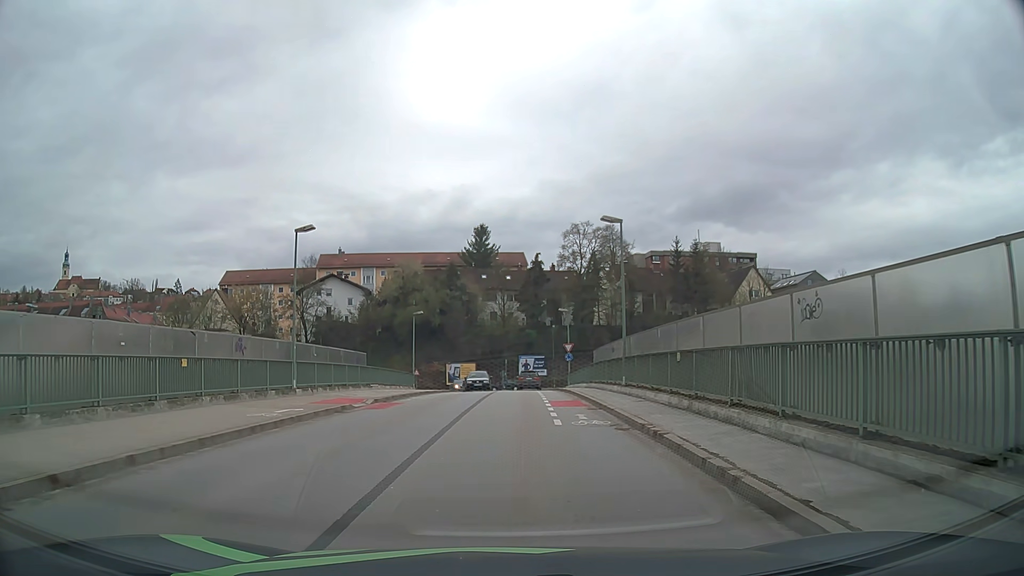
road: unclassified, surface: asphalt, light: Day
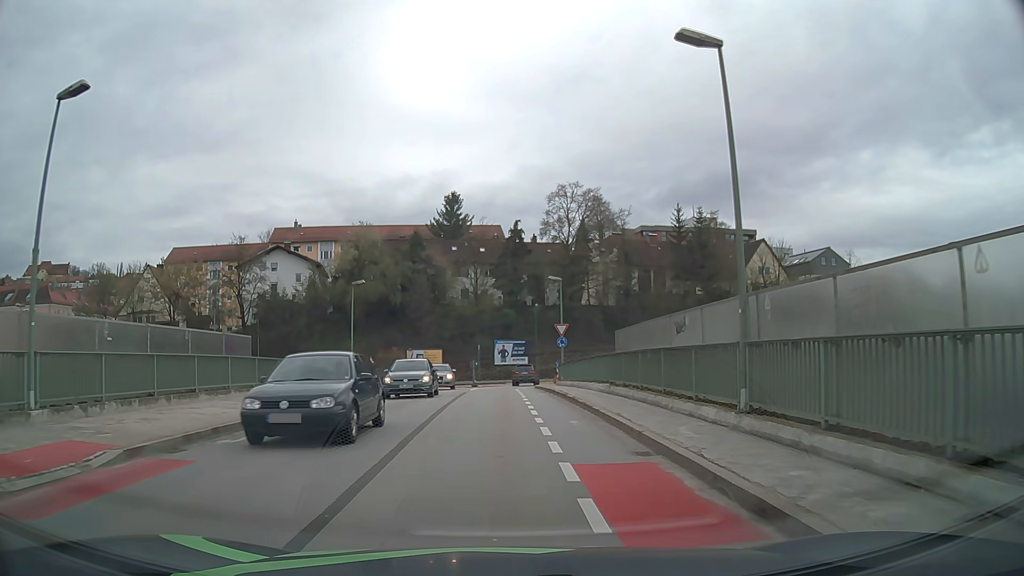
(+0.3, +14.7) m; +2°
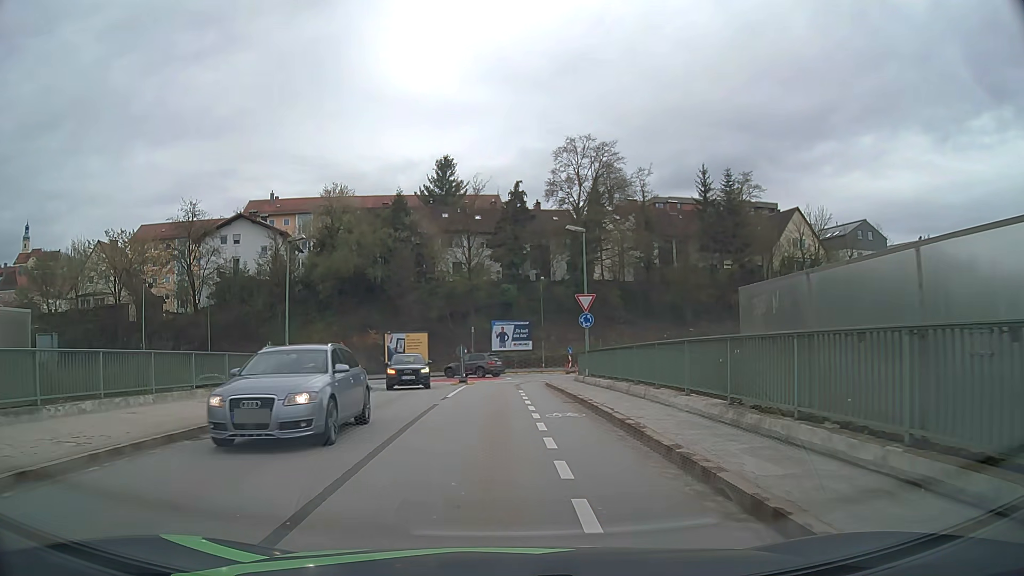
(0.0, +12.4) m; 0°
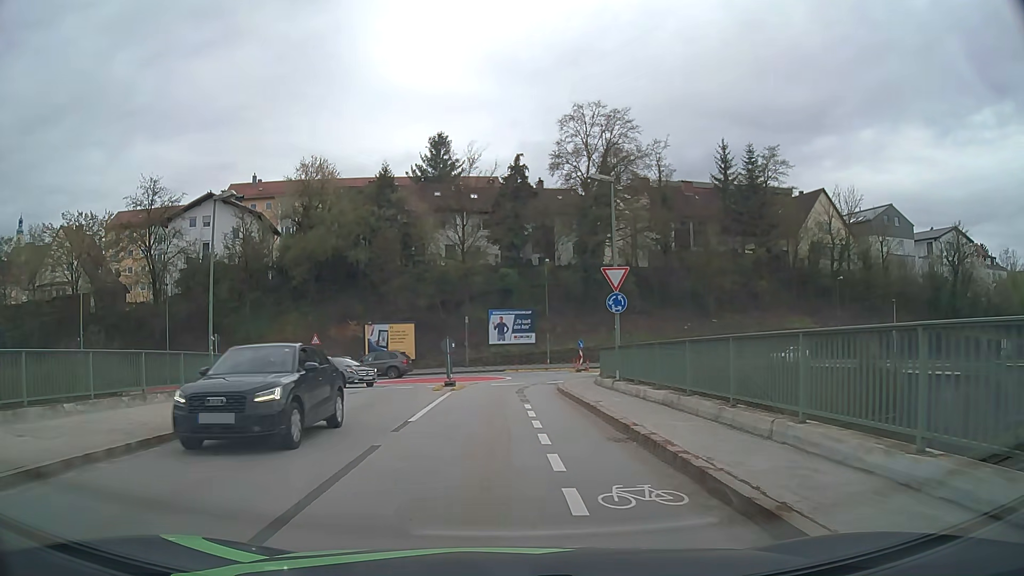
(-0.1, +7.8) m; 0°
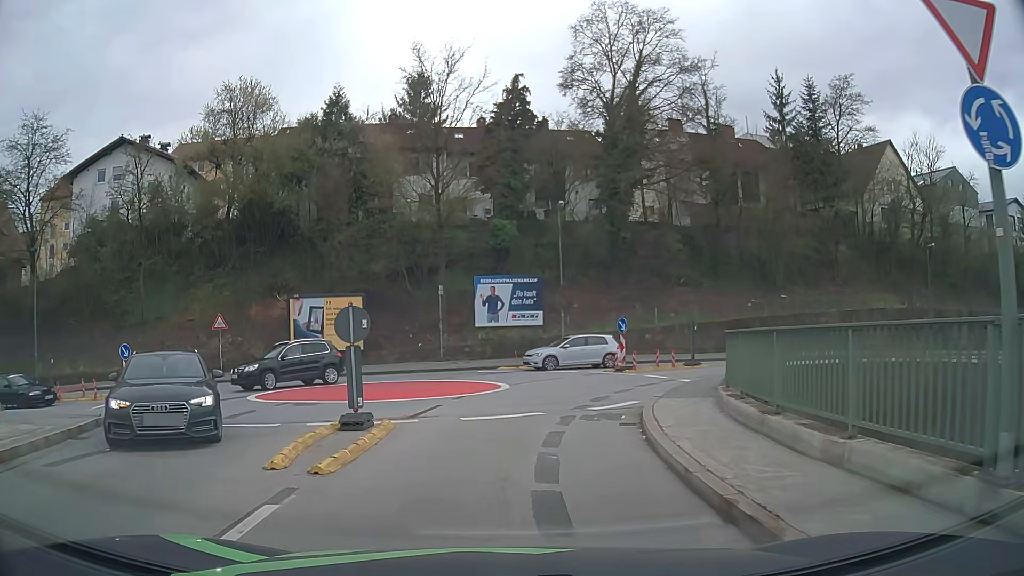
(0.0, +16.4) m; 0°
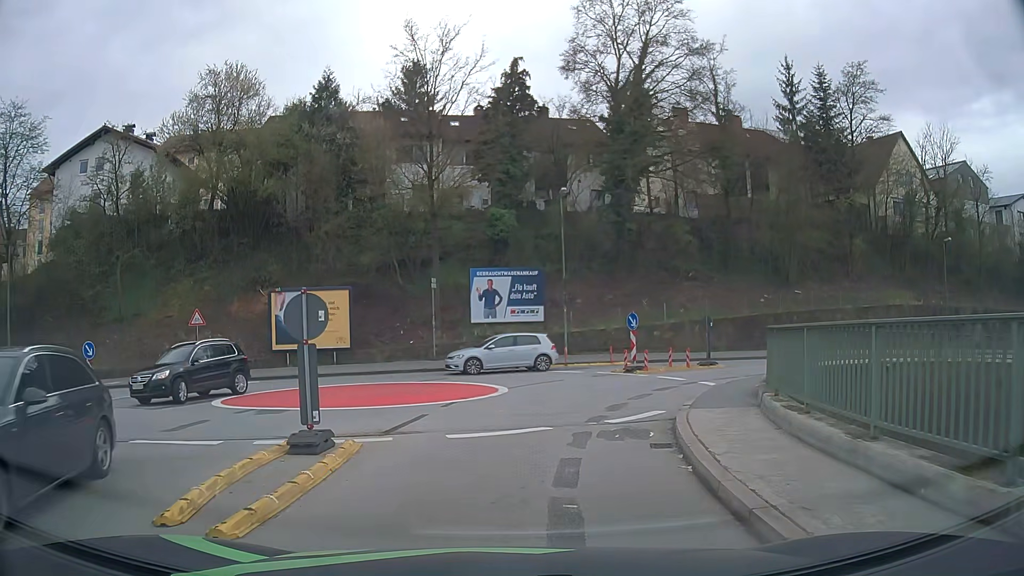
(0.0, +2.4) m; 0°
(0, +10) (+1, +20) (-6, +26) (-16, +25) (-26, +23) (-36, +22) (-46, +21) (-56, +20) (-66, +20) (-76, +20) m
